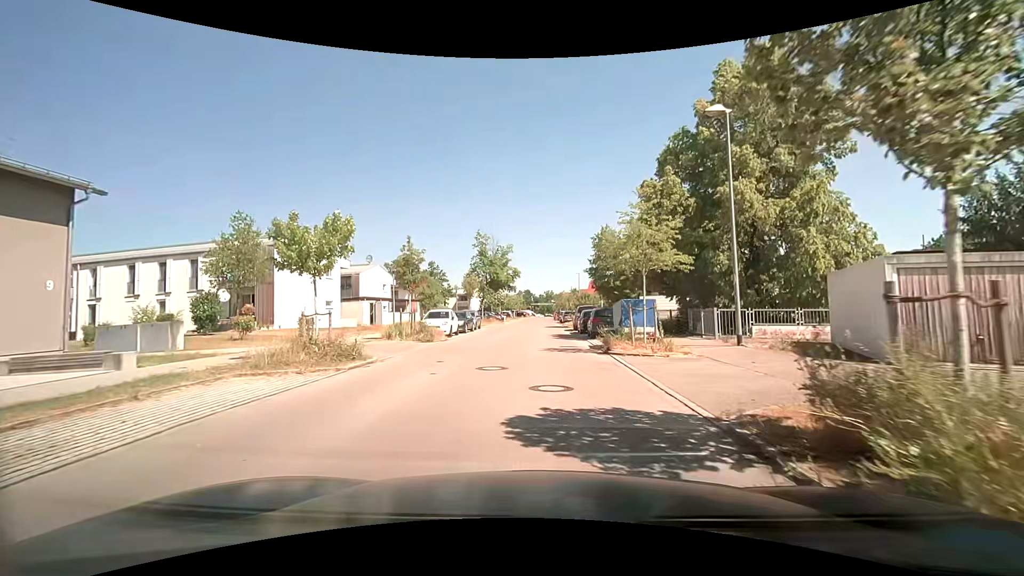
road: residential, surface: asphalt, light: Day
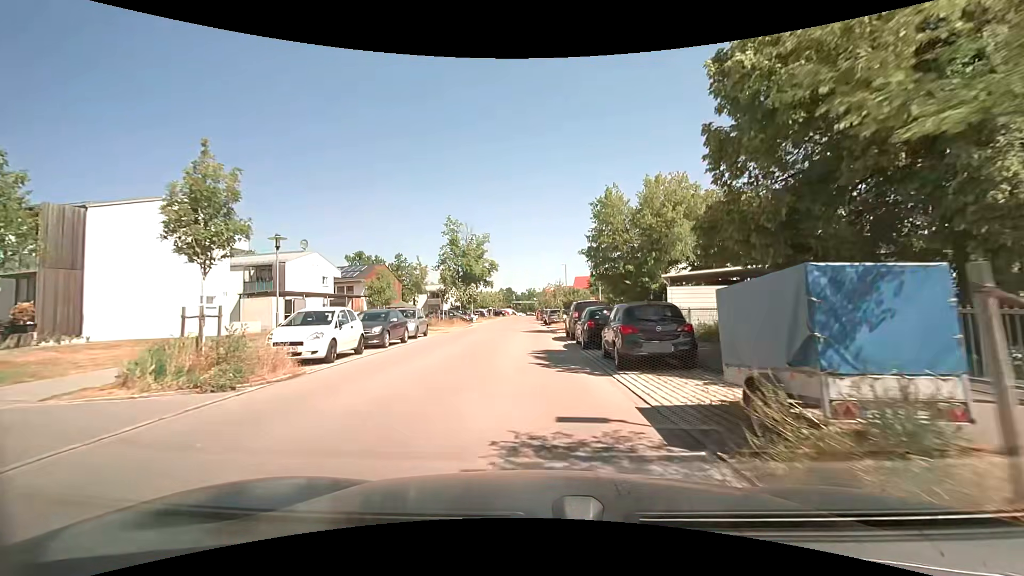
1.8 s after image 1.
(+0.4, +13.1) m; +2°
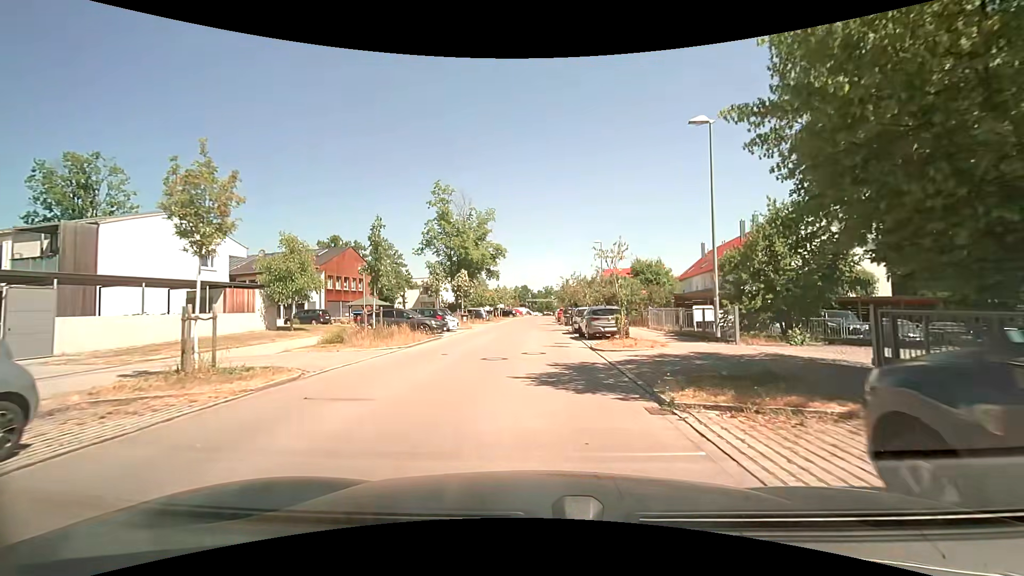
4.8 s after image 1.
(-0.5, +22.0) m; -2°
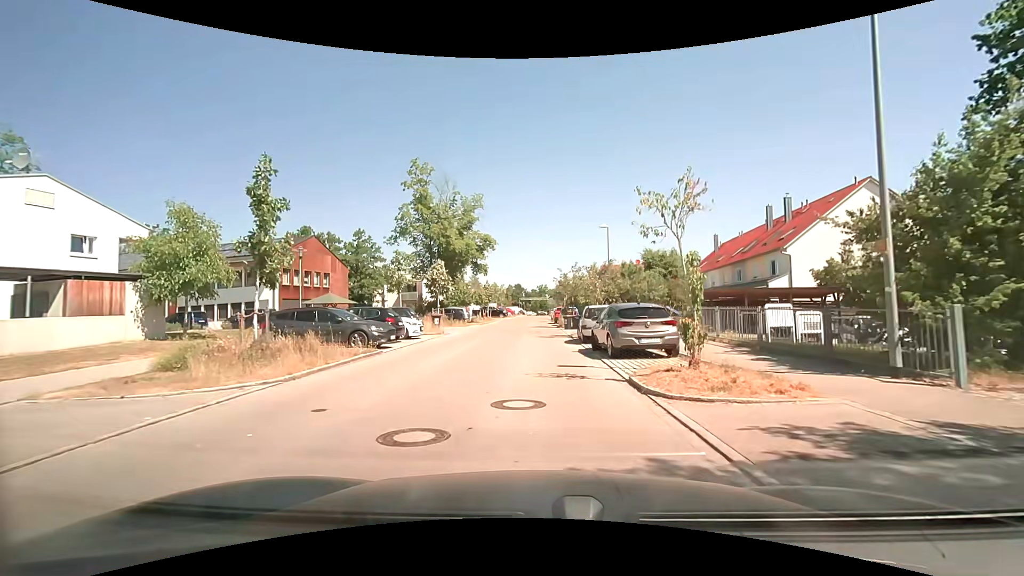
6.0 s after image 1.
(0.0, +8.5) m; 0°
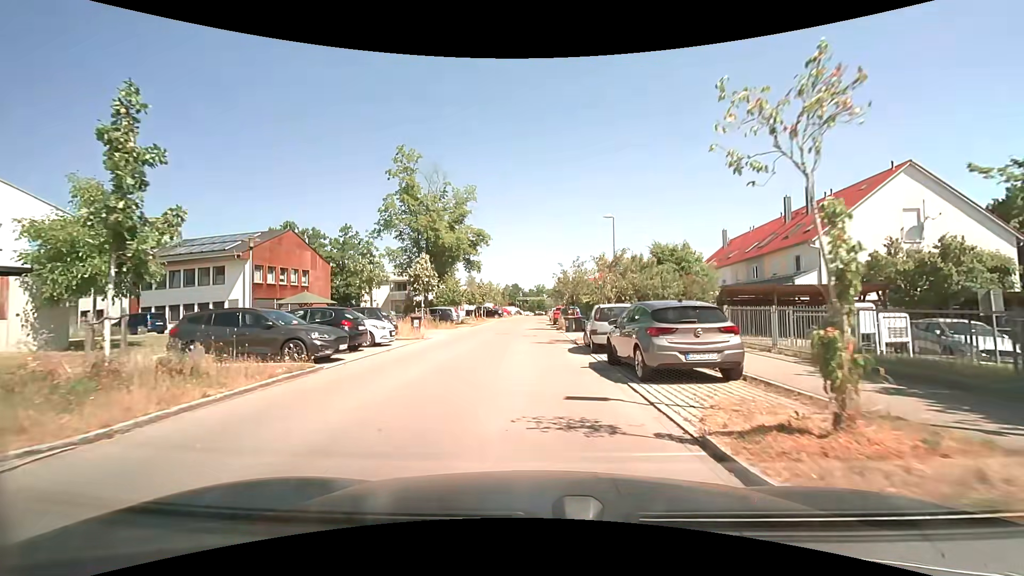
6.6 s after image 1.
(0.0, +4.3) m; 0°
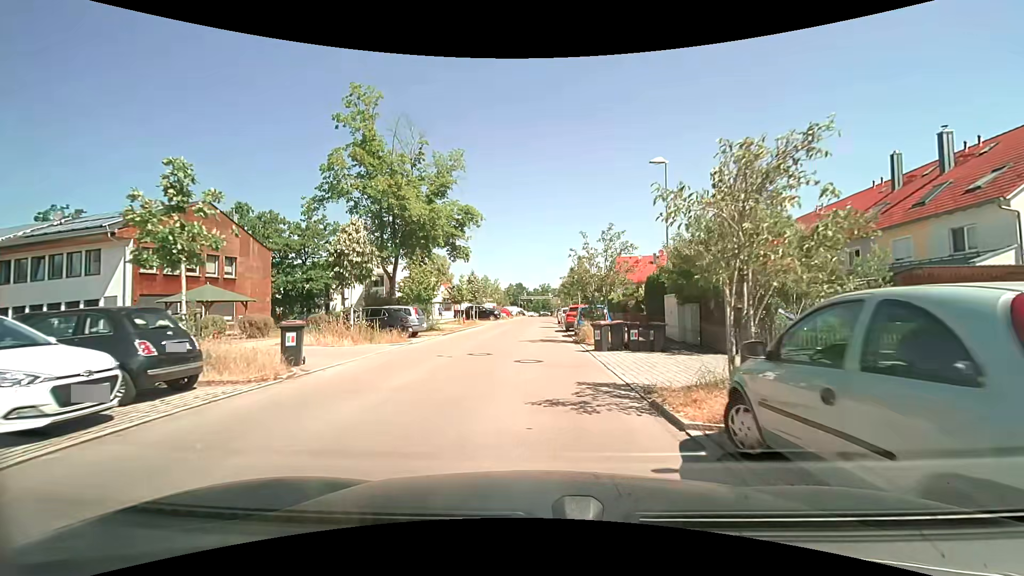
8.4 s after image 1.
(0.0, +13.1) m; 0°
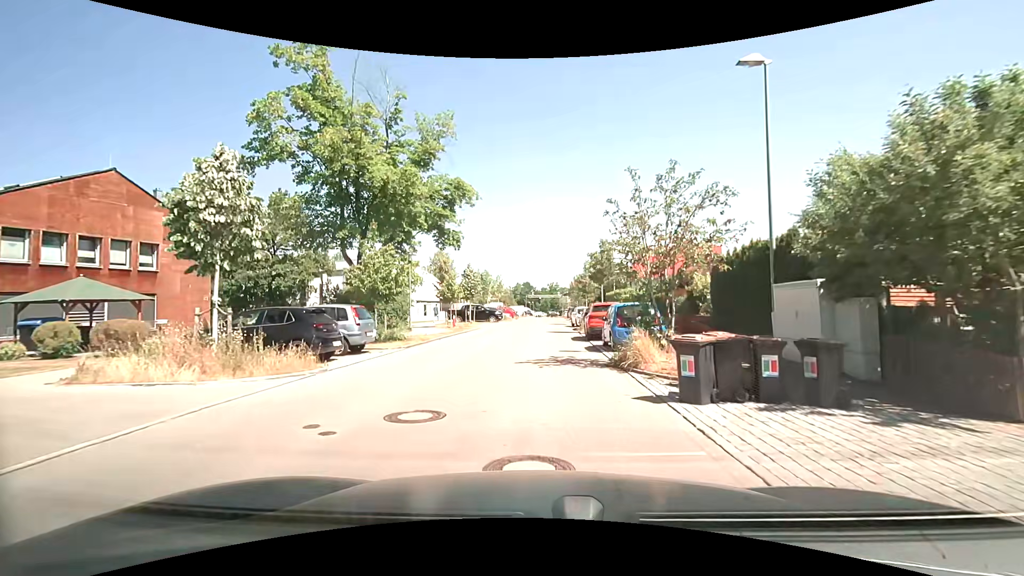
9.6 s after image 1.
(-0.1, +8.8) m; -1°
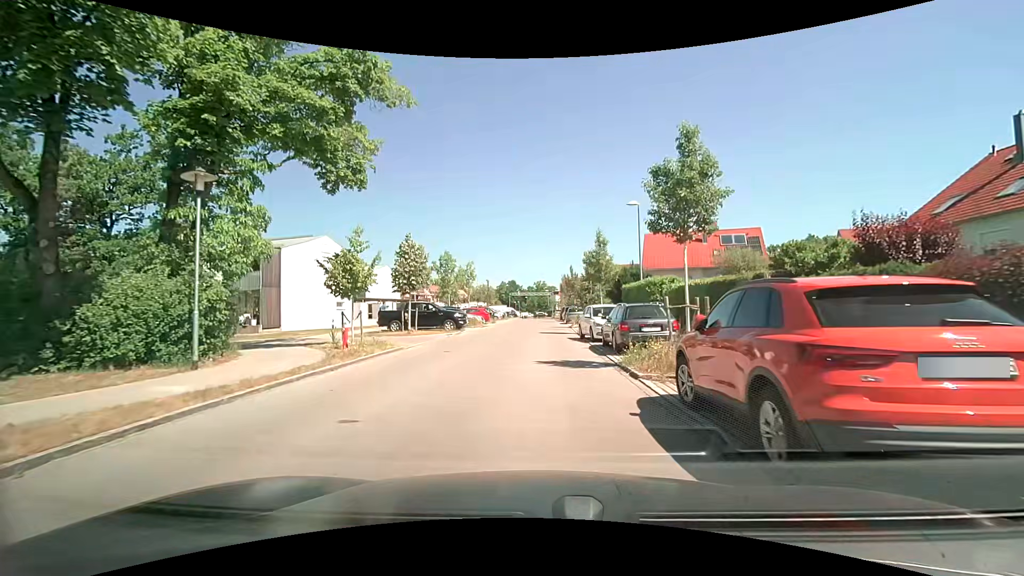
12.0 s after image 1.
(0.0, +17.5) m; +1°
(0, +10) (+1, +20) (+1, +30) (+1, +40) (+1, +50) (+2, +60) (+2, +70) (+2, +80) (+2, +90) (+2, +100) m
